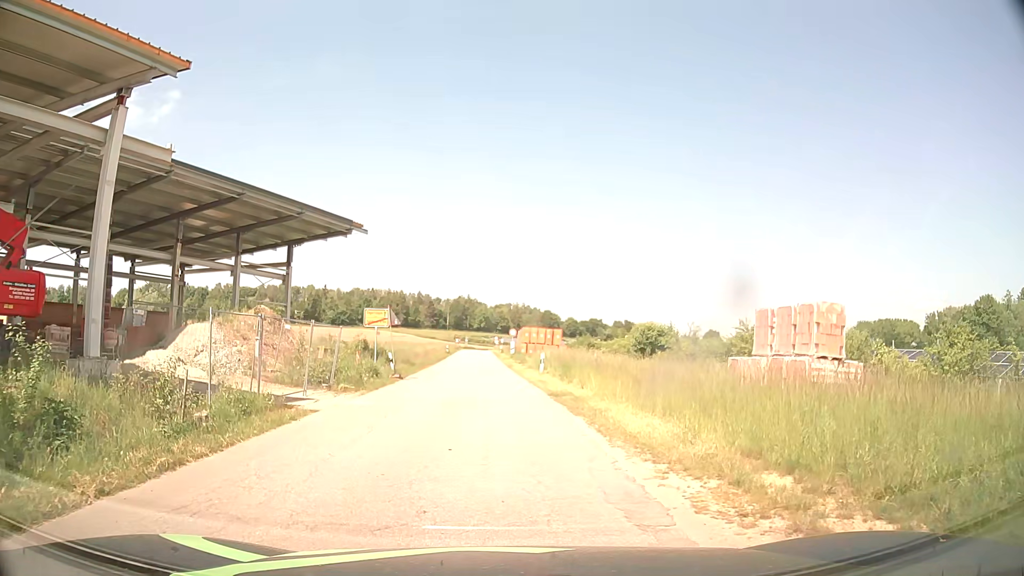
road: tertiary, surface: asphalt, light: Day
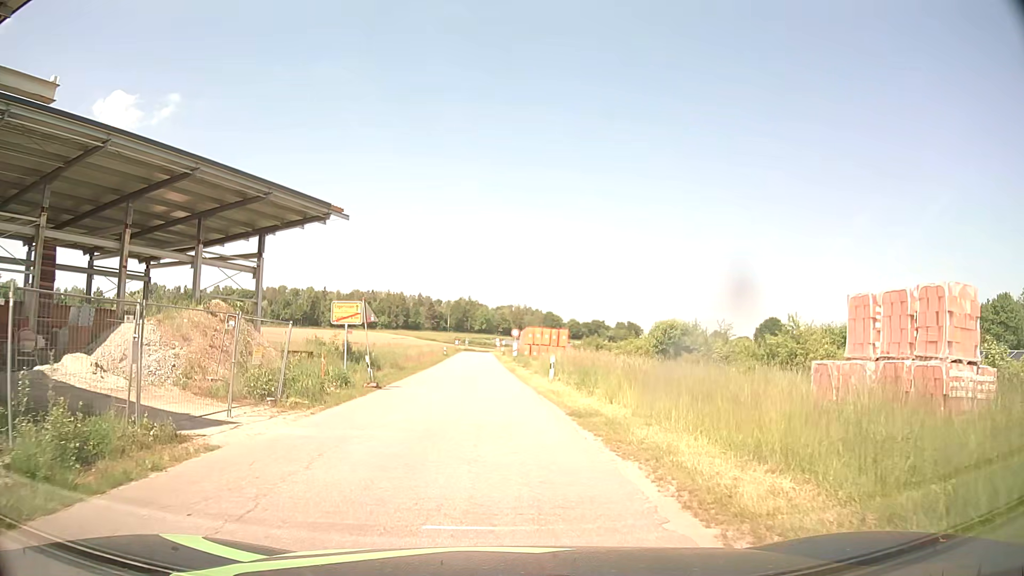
(0.0, +5.5) m; 0°
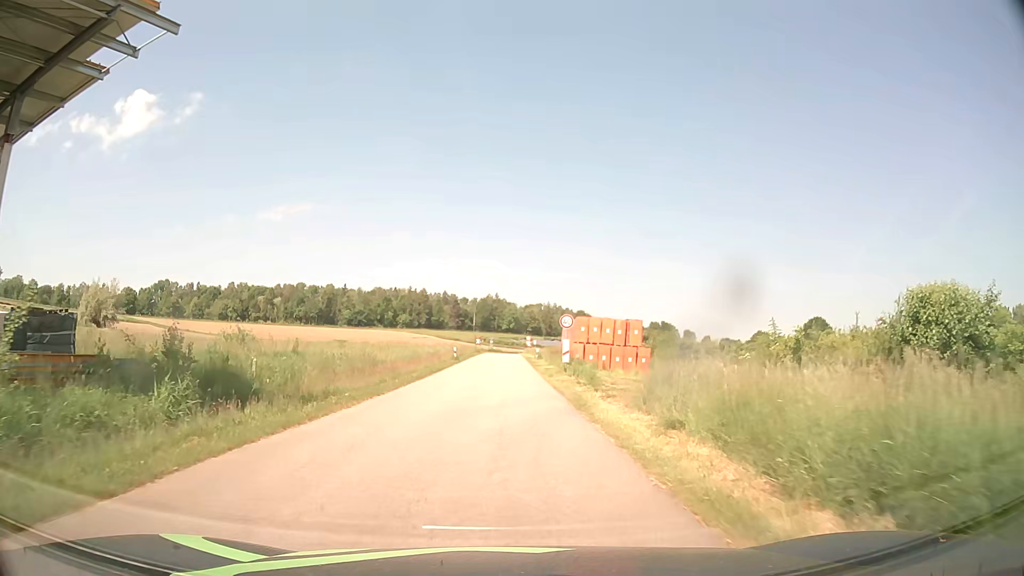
(-0.5, +23.2) m; -2°
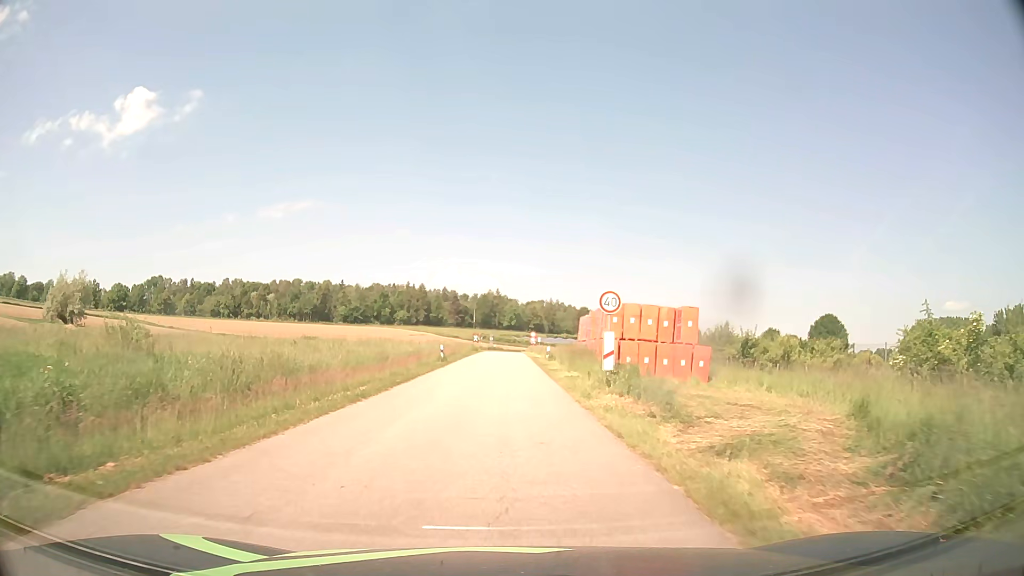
(0.0, +11.8) m; 0°
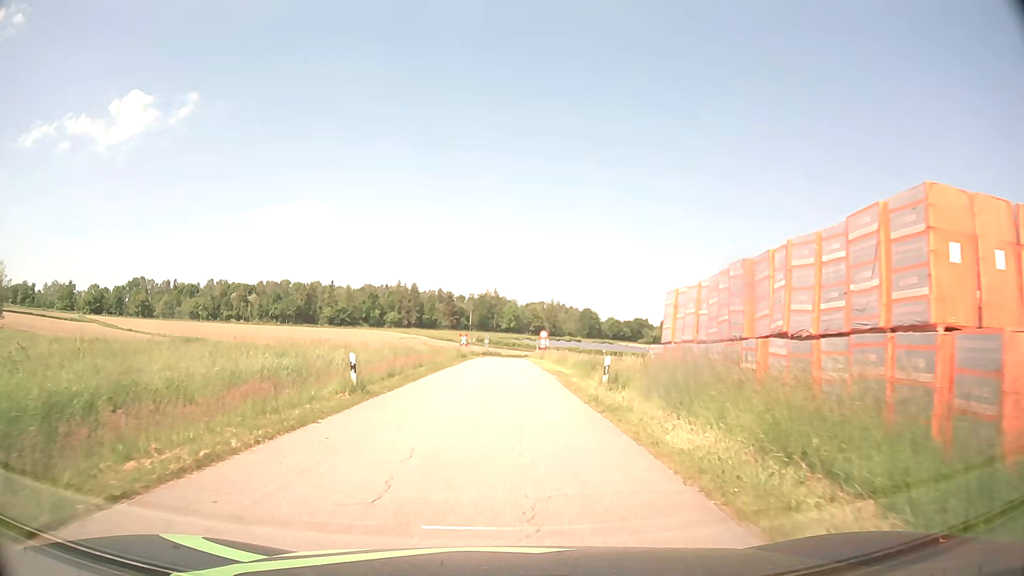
(0.0, +23.5) m; 0°
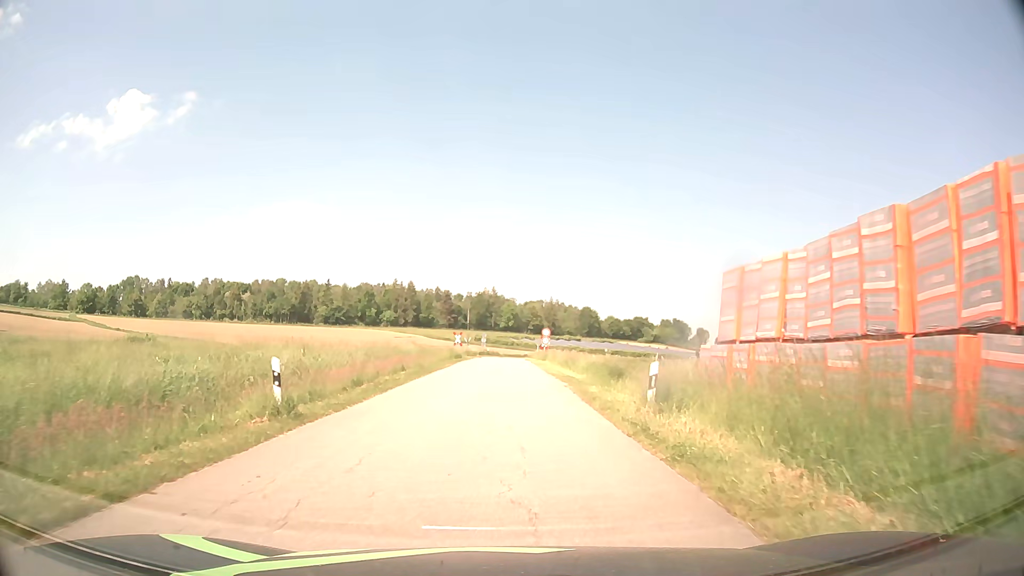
(0.0, +5.6) m; 0°
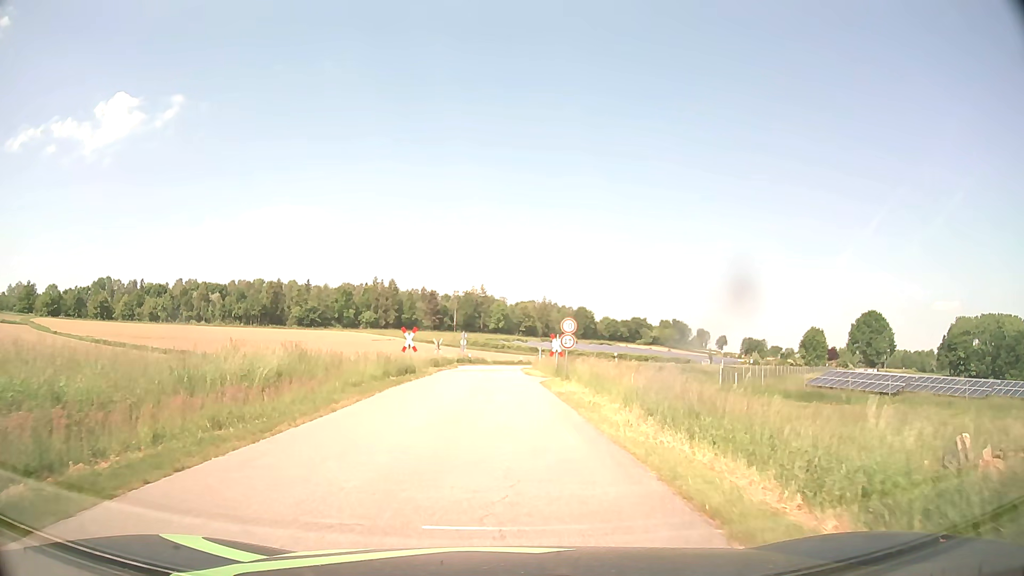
(+0.2, +24.4) m; +1°
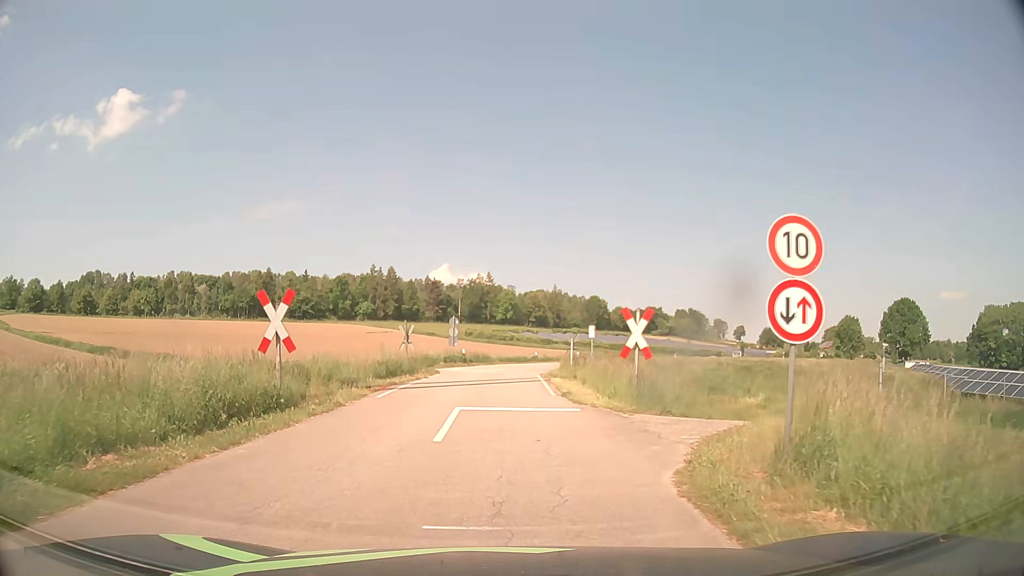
(-0.1, +20.6) m; -1°
(0, +10) (0, +20) (0, +30) (+1, +40) (+2, +50) (+4, +60) (+7, +69) (+11, +78) (+16, +87) (+21, +96) m
